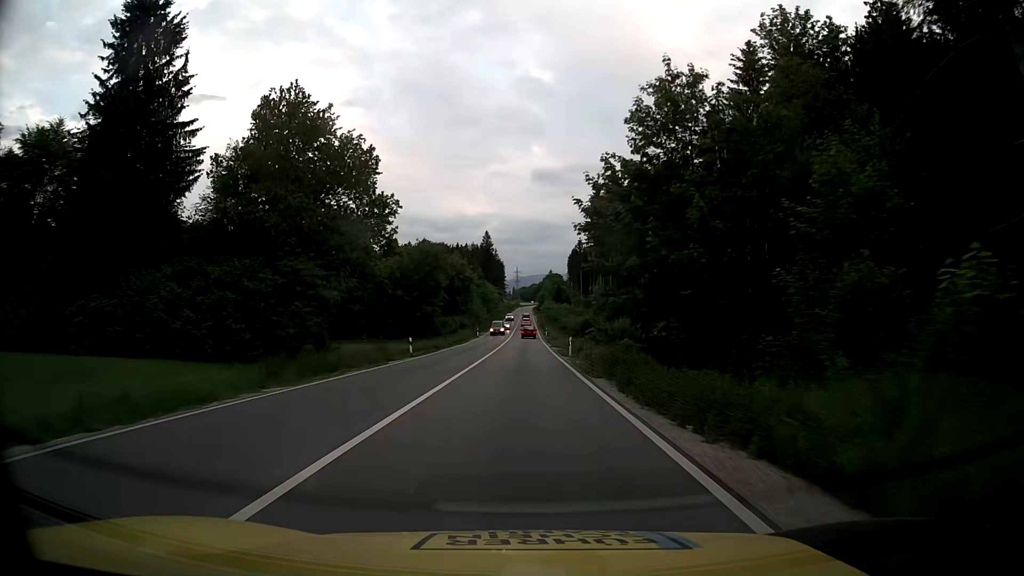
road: primary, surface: asphalt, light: Day
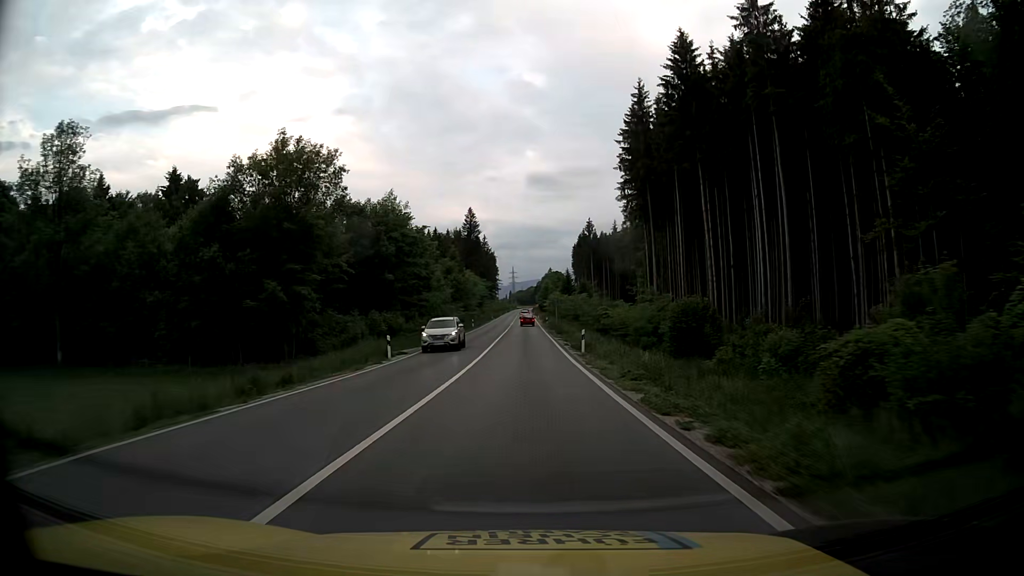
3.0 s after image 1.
(-0.2, +57.2) m; 0°
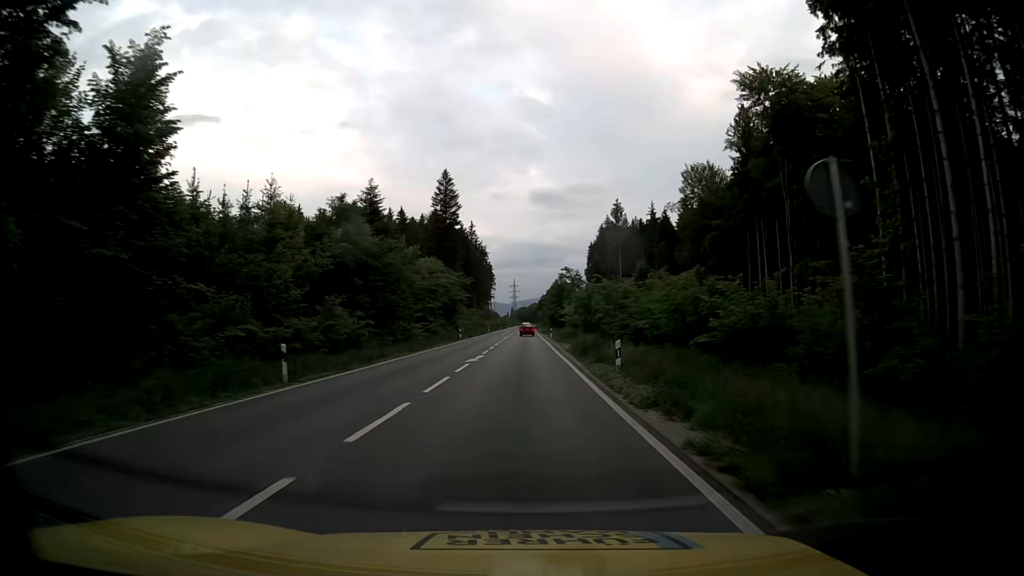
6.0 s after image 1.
(-0.2, +63.8) m; -1°
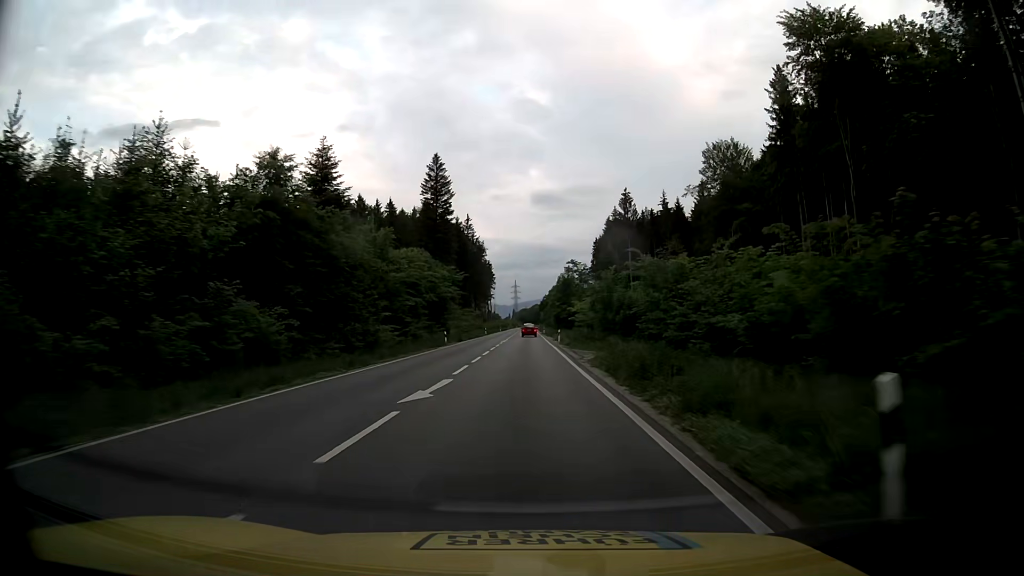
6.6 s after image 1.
(0.0, +13.3) m; 0°
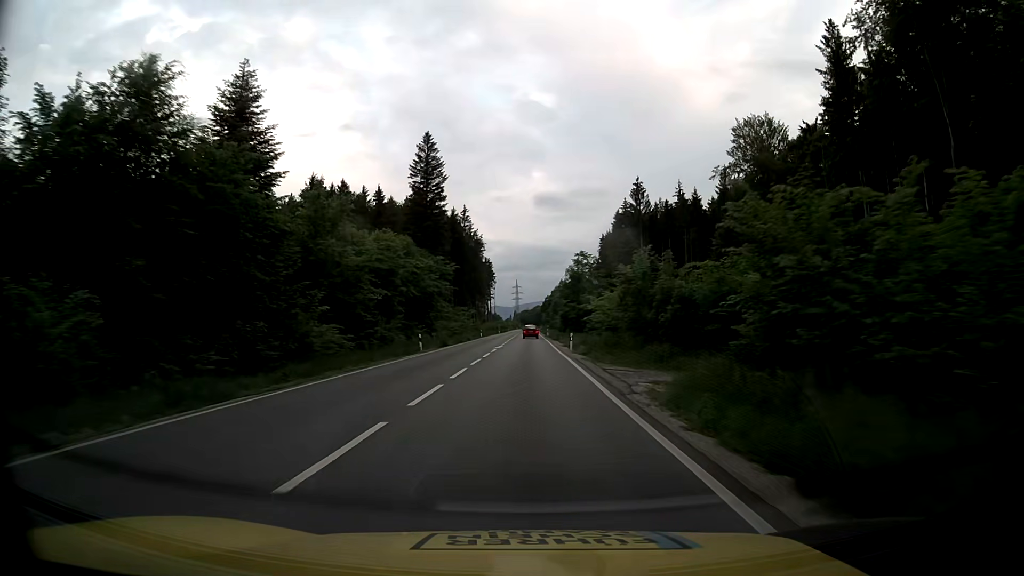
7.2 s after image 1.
(-0.1, +13.3) m; 0°
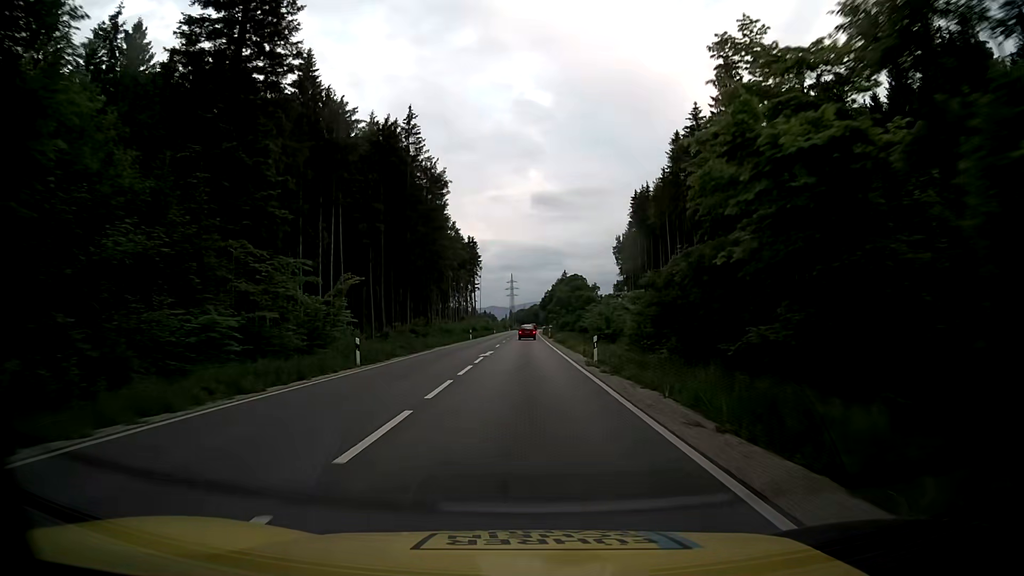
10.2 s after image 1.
(-0.1, +64.9) m; 0°
